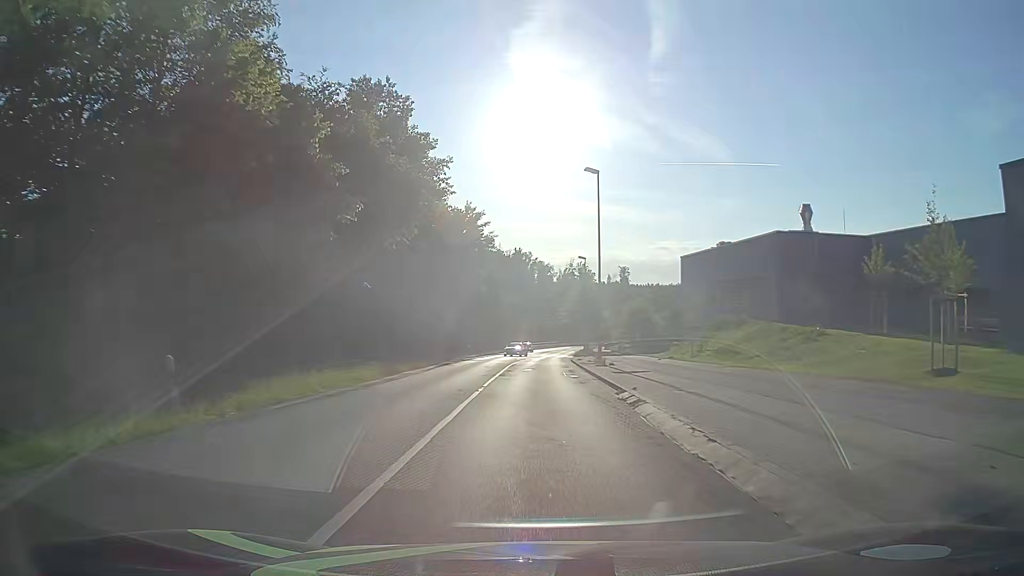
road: secondary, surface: asphalt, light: Day
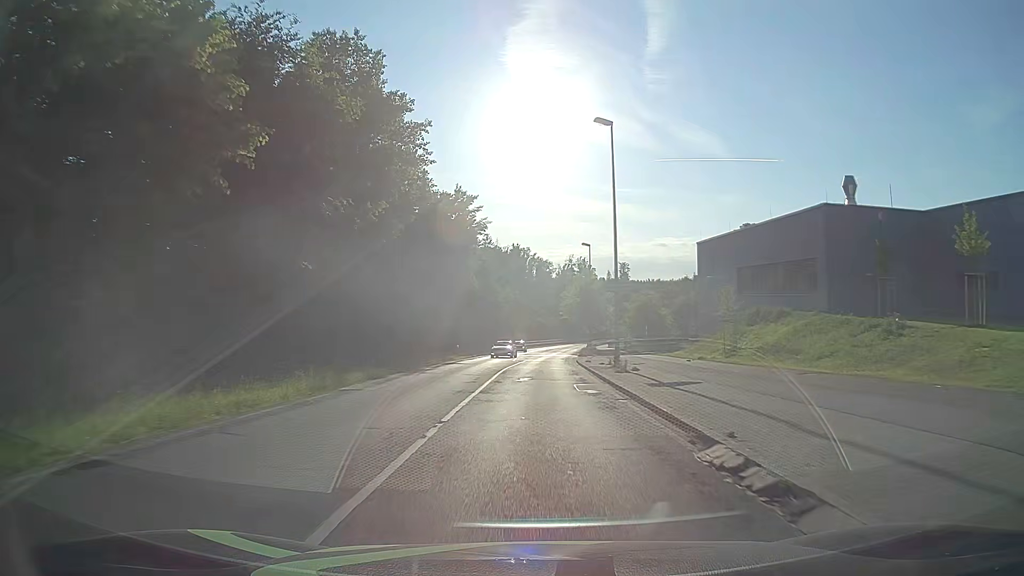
(0.0, +8.0) m; 0°
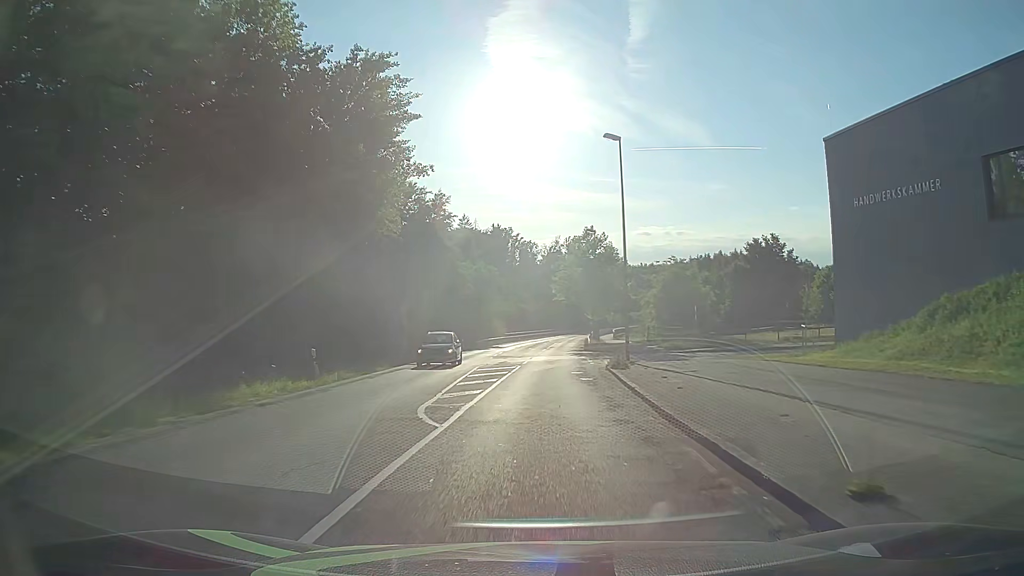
(+0.1, +31.8) m; +1°
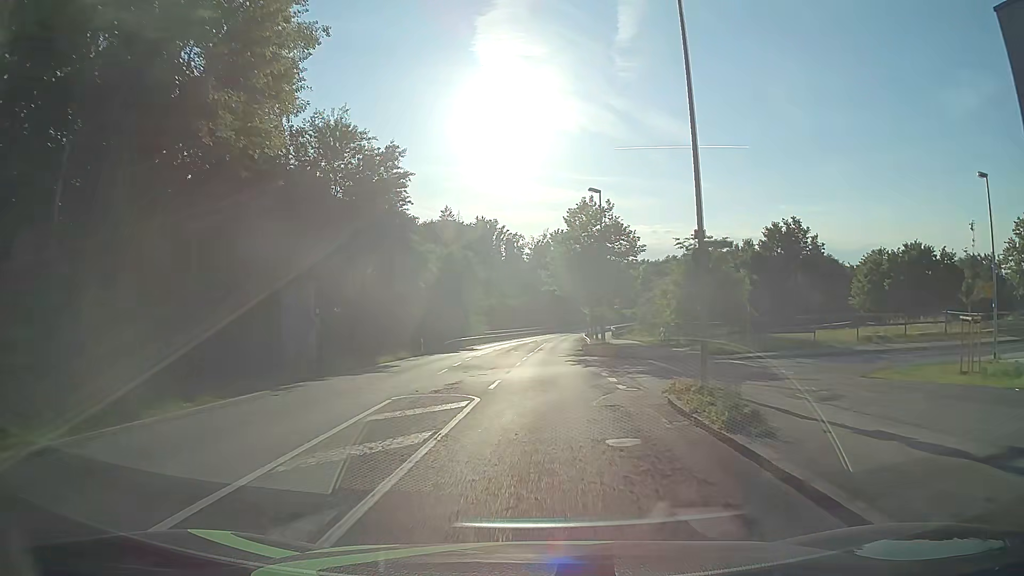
(+0.2, +15.8) m; +1°
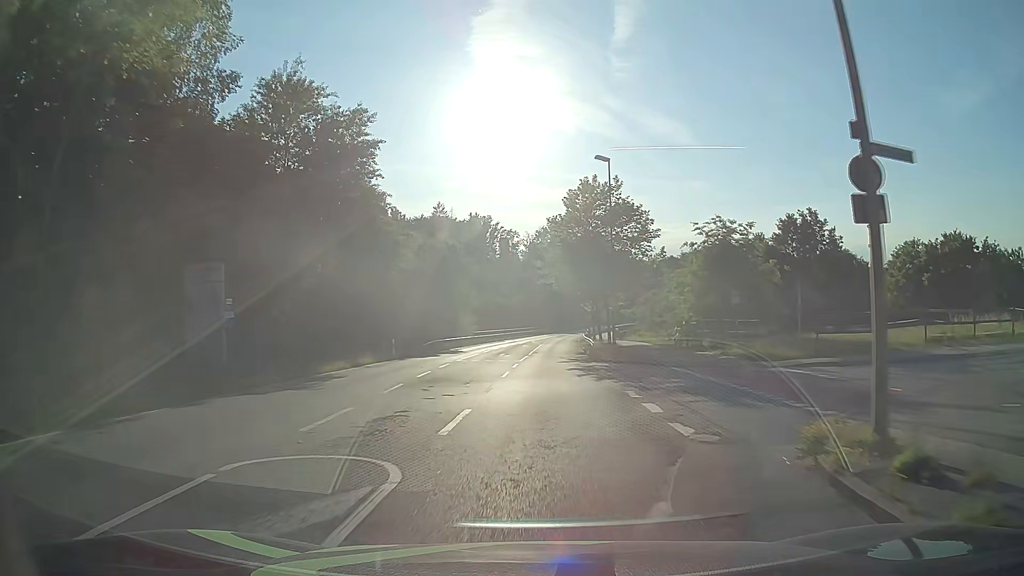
(0.0, +7.9) m; +1°
